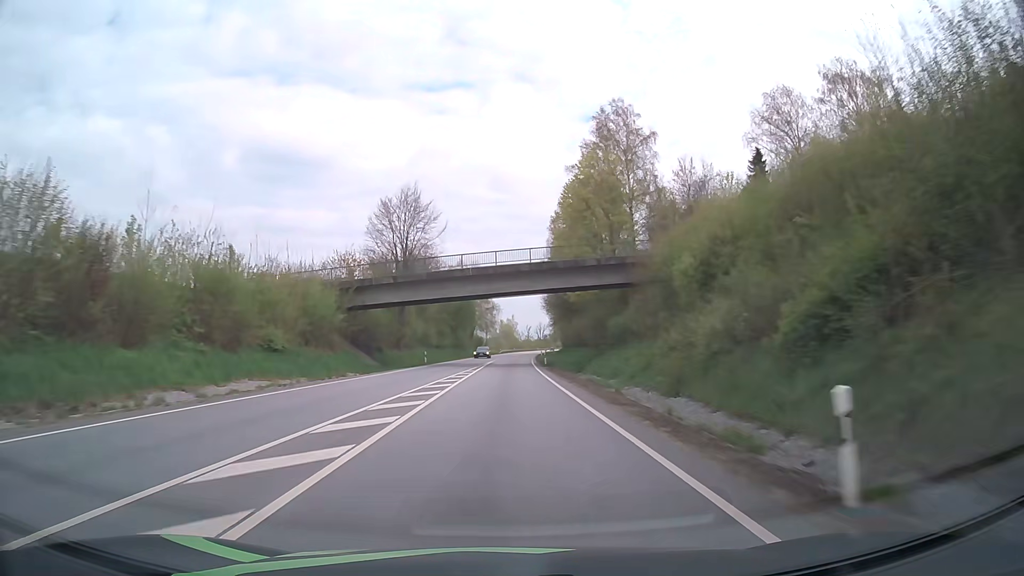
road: primary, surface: asphalt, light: Day
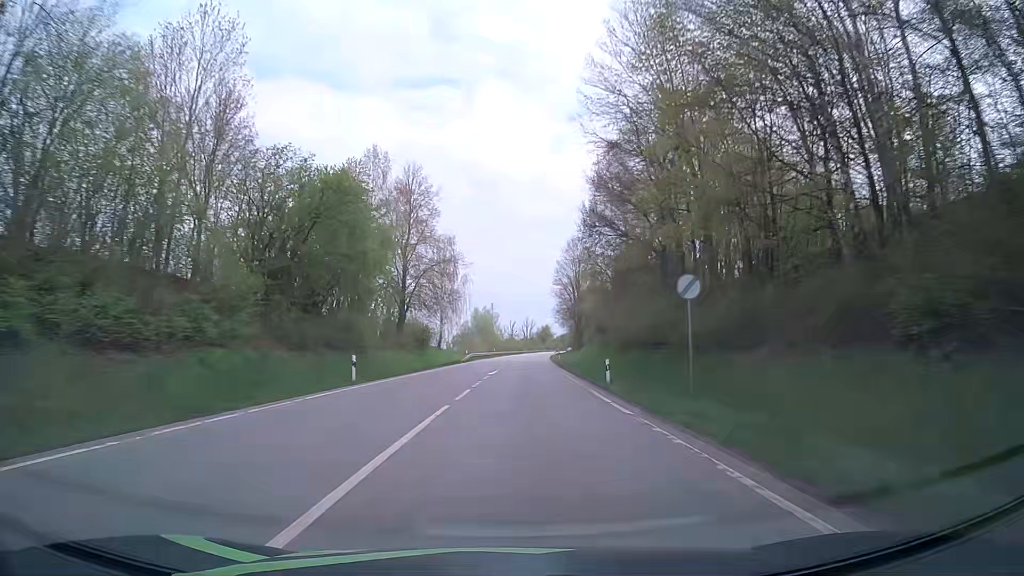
(+0.8, +79.3) m; +2°
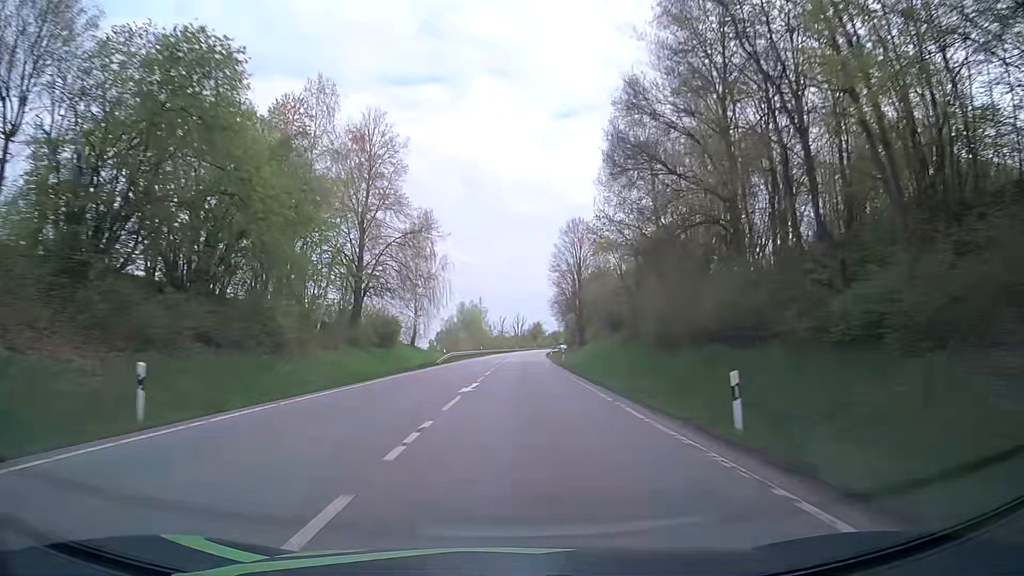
(+0.1, +15.8) m; +1°
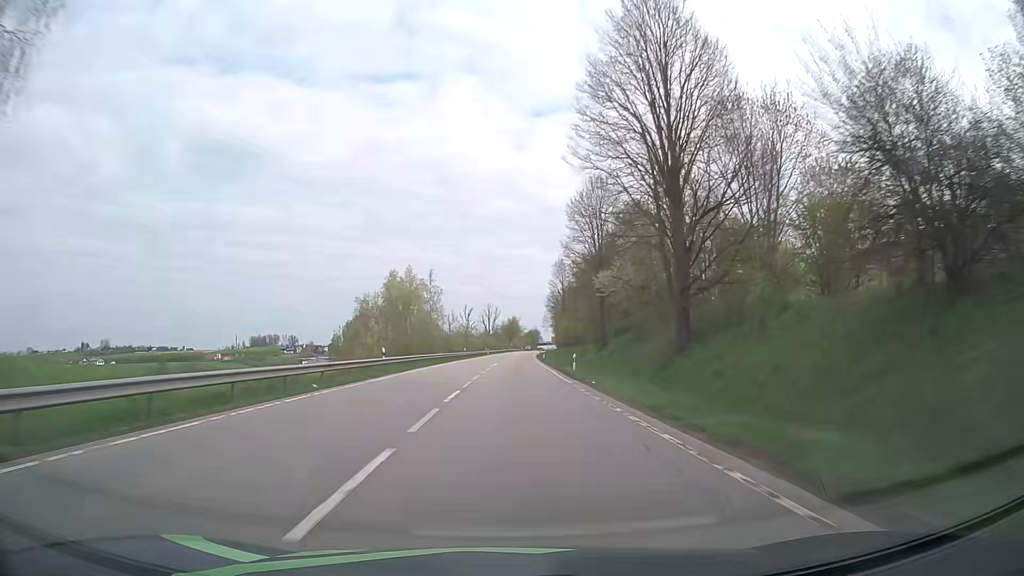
(+1.4, +63.3) m; +2°
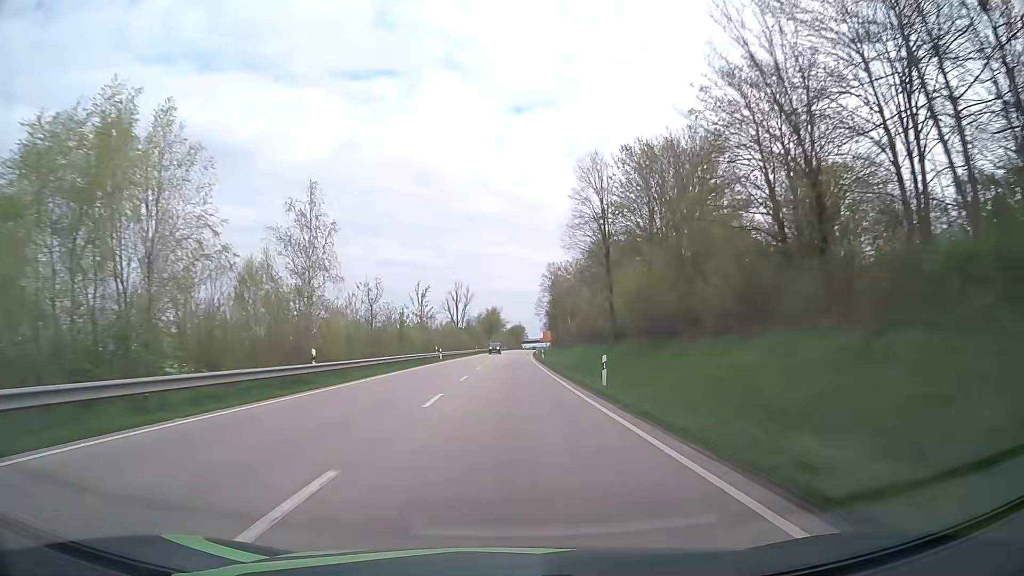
(+1.1, +63.3) m; +1°
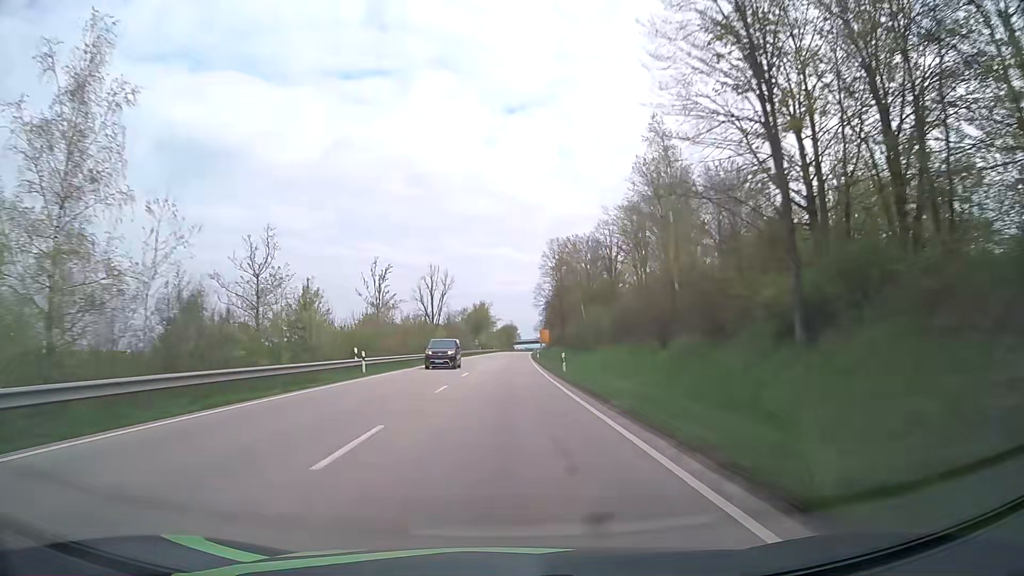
(+0.5, +31.7) m; +1°
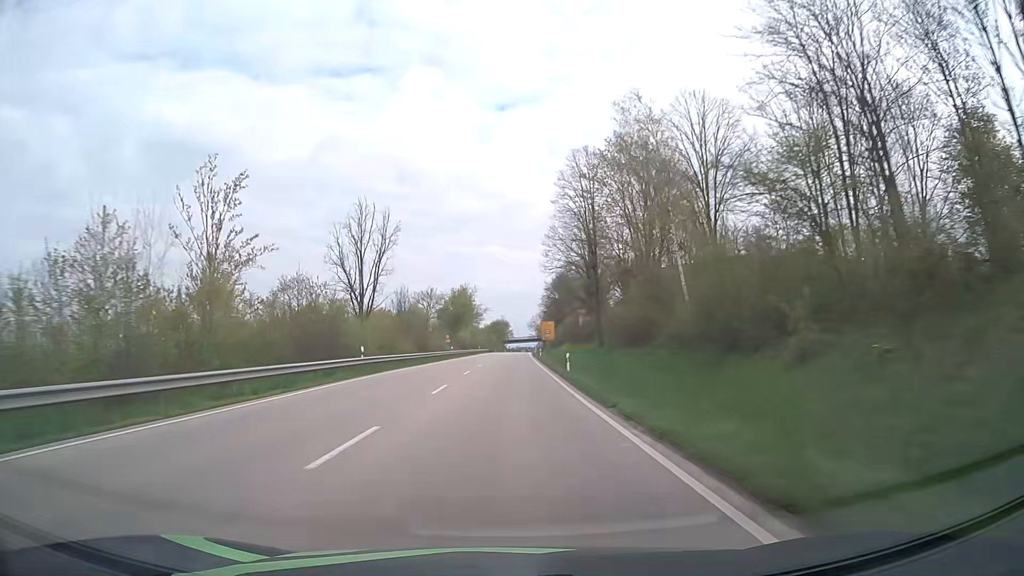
(+0.1, +47.6) m; +1°
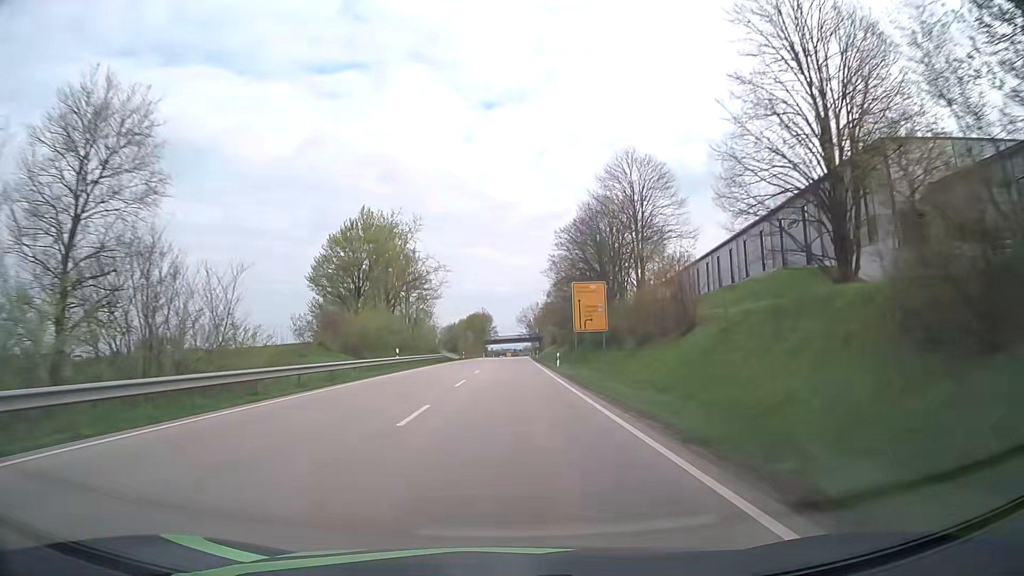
(+0.9, +79.2) m; +1°
(0, +10) (0, +20) (0, +30) (0, +40) (0, +50) (0, +60) (+1, +70) (+1, +80) (+1, +90) (+1, +100) m
